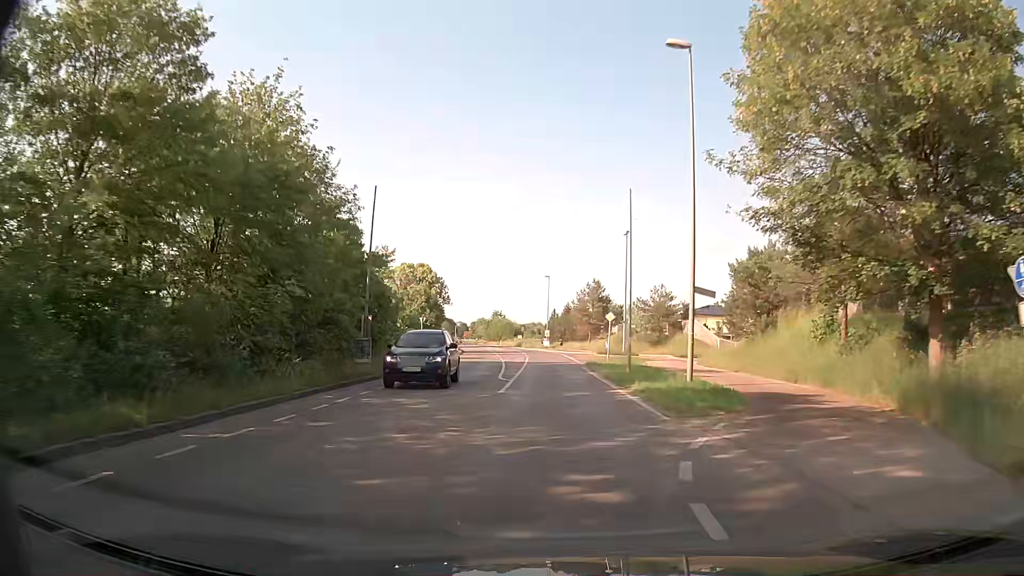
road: tertiary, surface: asphalt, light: Day
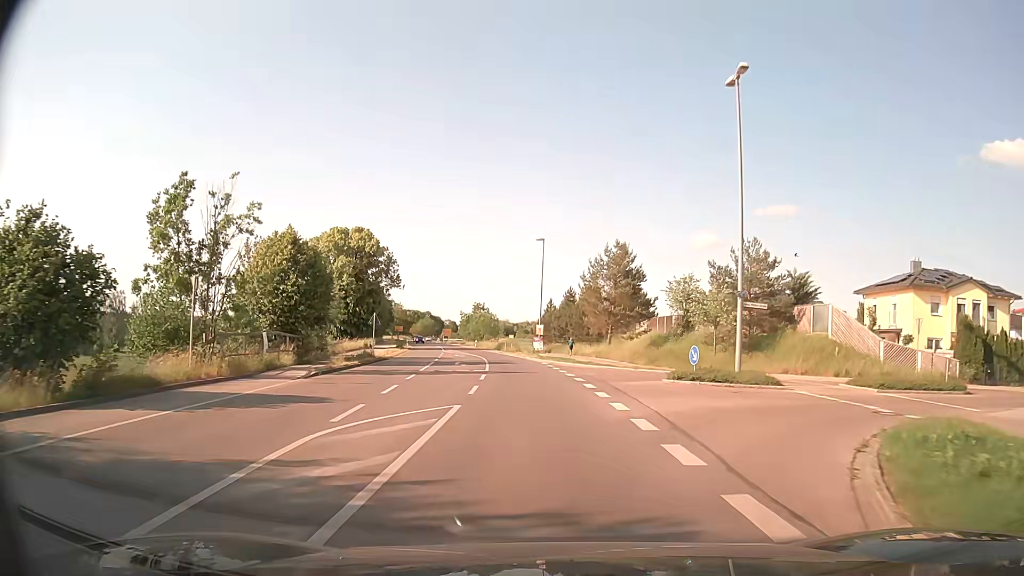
(0.0, +36.8) m; 0°
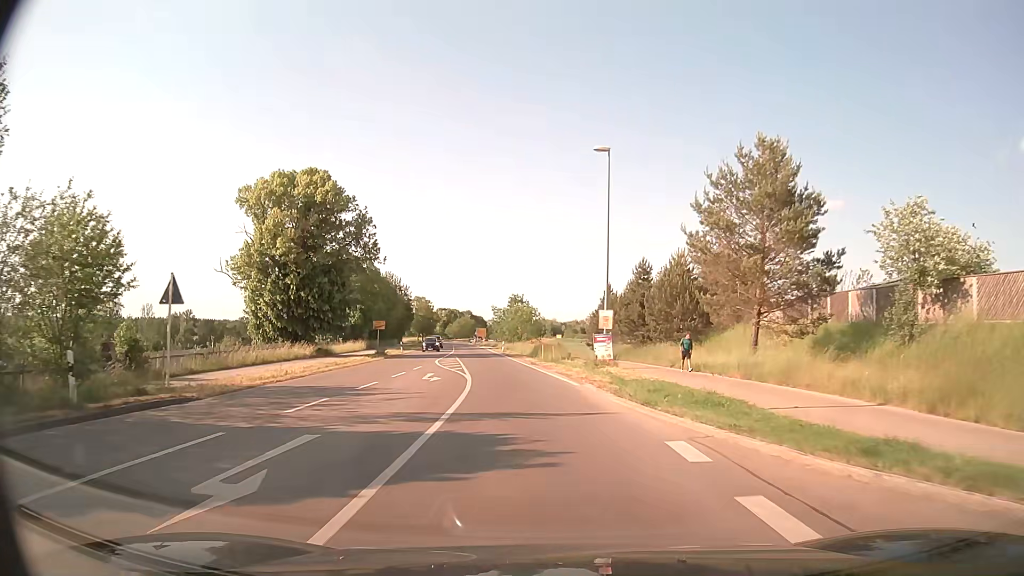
(-1.0, +30.3) m; -4°
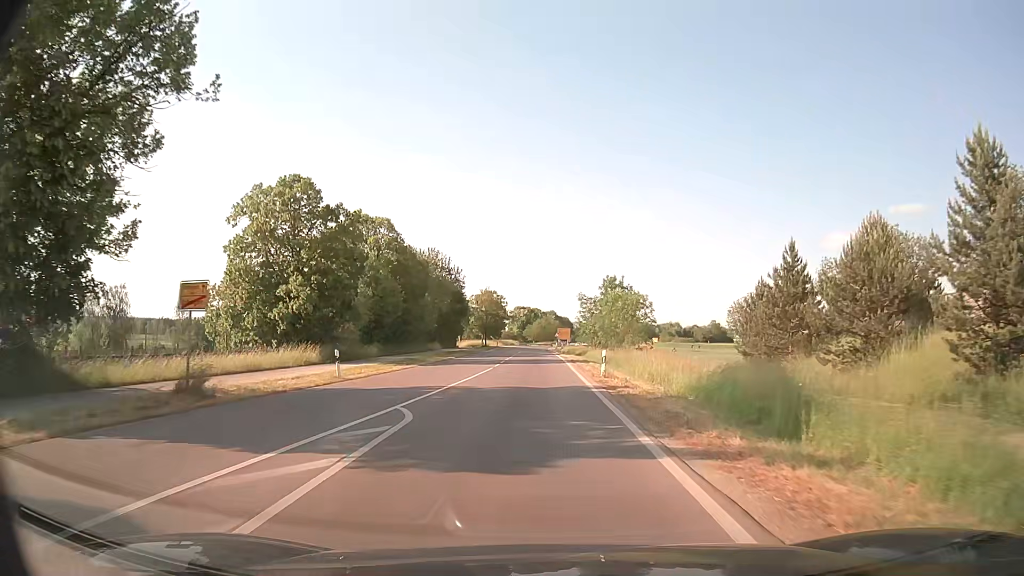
(-2.9, +39.3) m; -8°
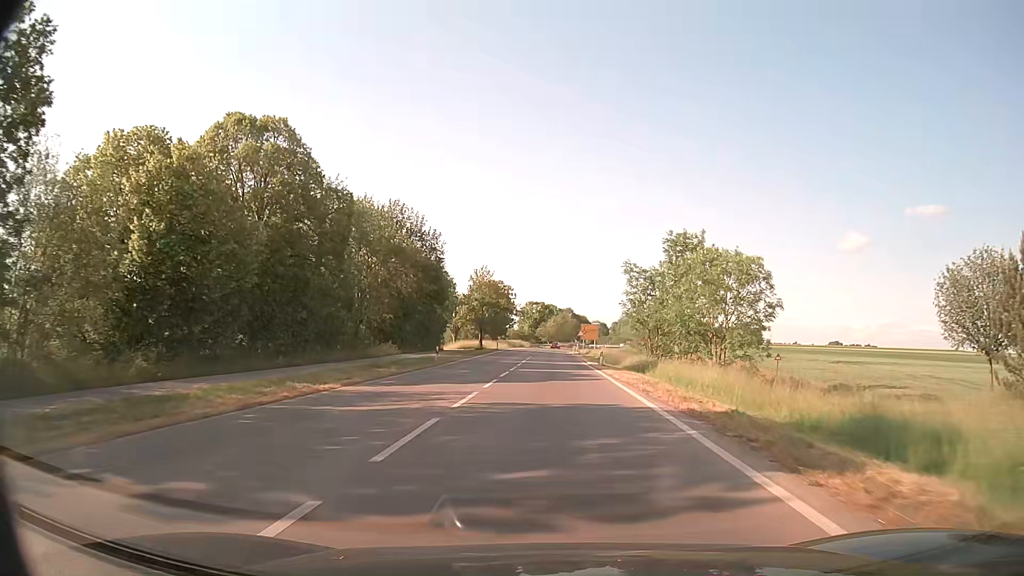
(-0.6, +34.0) m; -1°
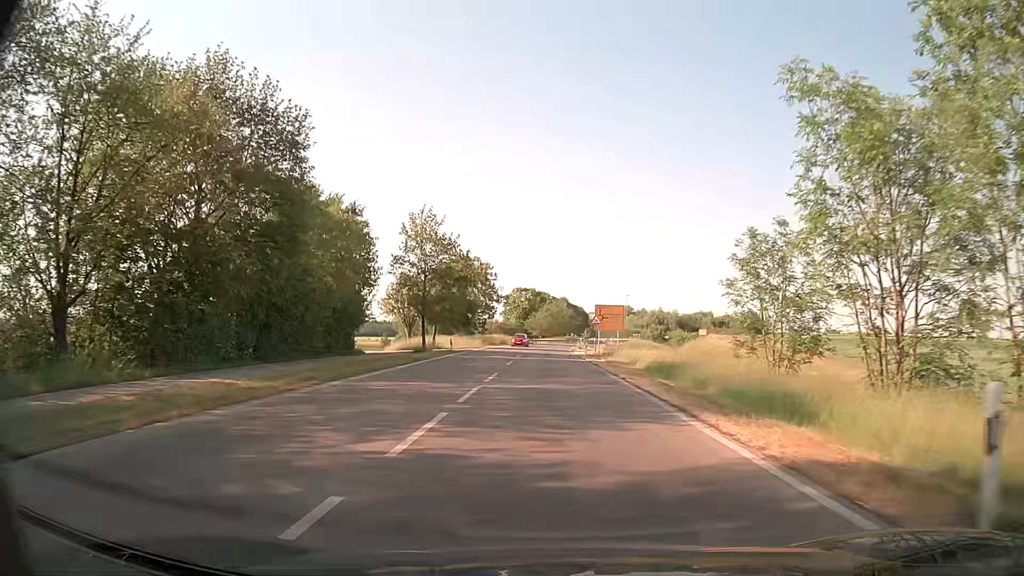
(+0.2, +36.1) m; +1°
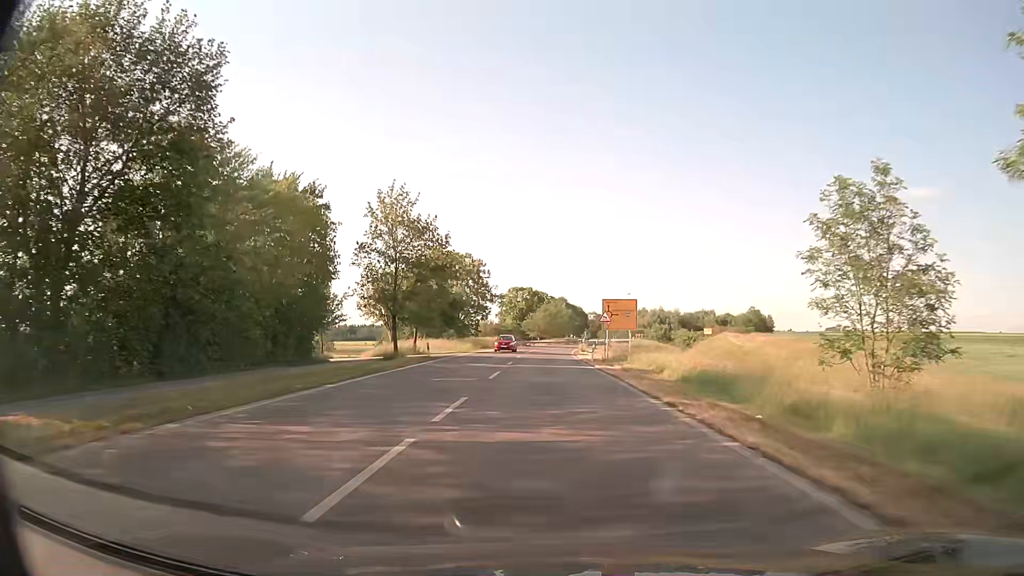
(0.0, +8.7) m; +1°
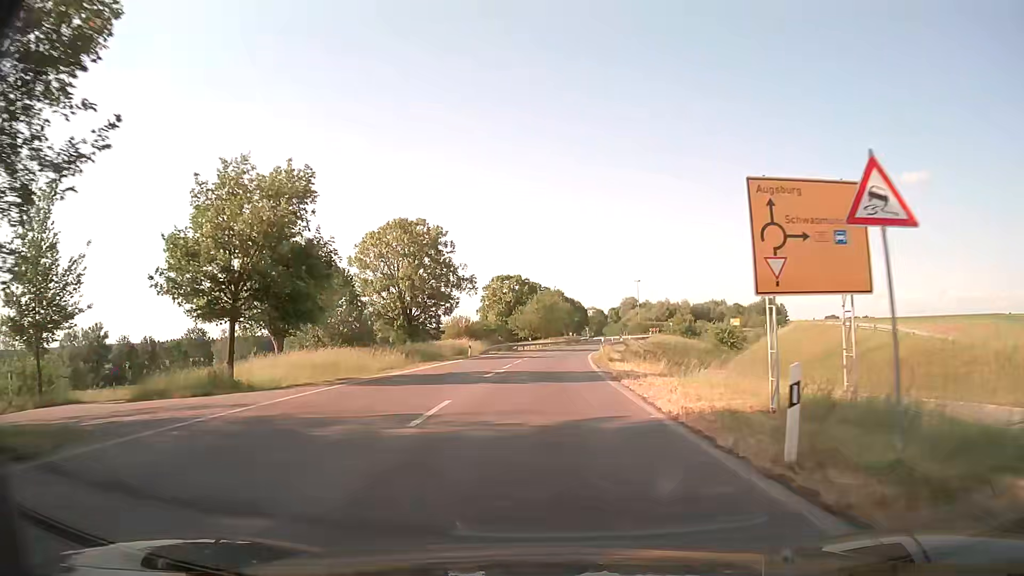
(0.0, +33.5) m; 0°
(0, +10) (0, +20) (0, +30) (+1, +40) (+1, +50) (+2, +60) (+3, +70) (+4, +80) (+6, +90) (+8, +100) m
